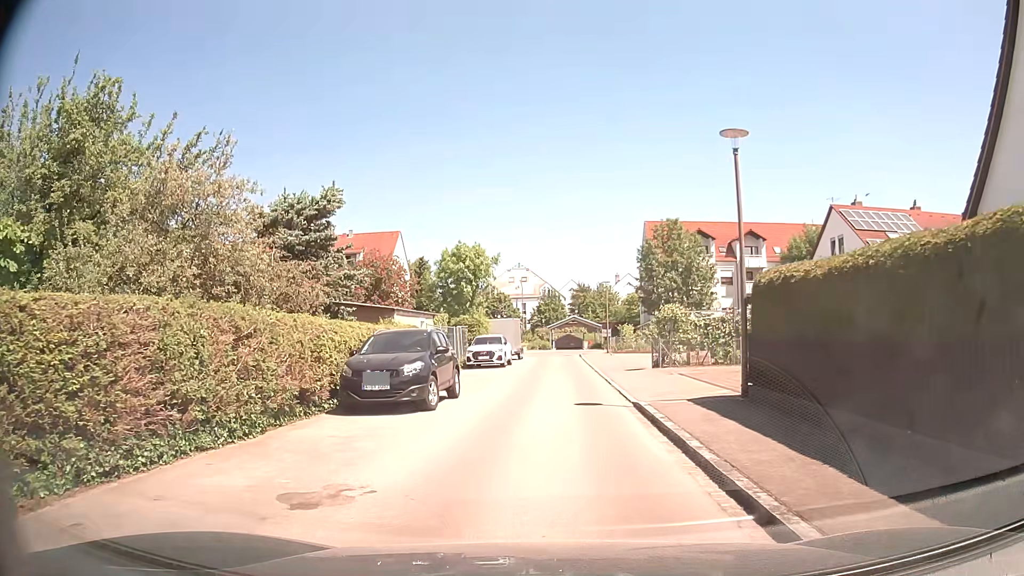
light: Day
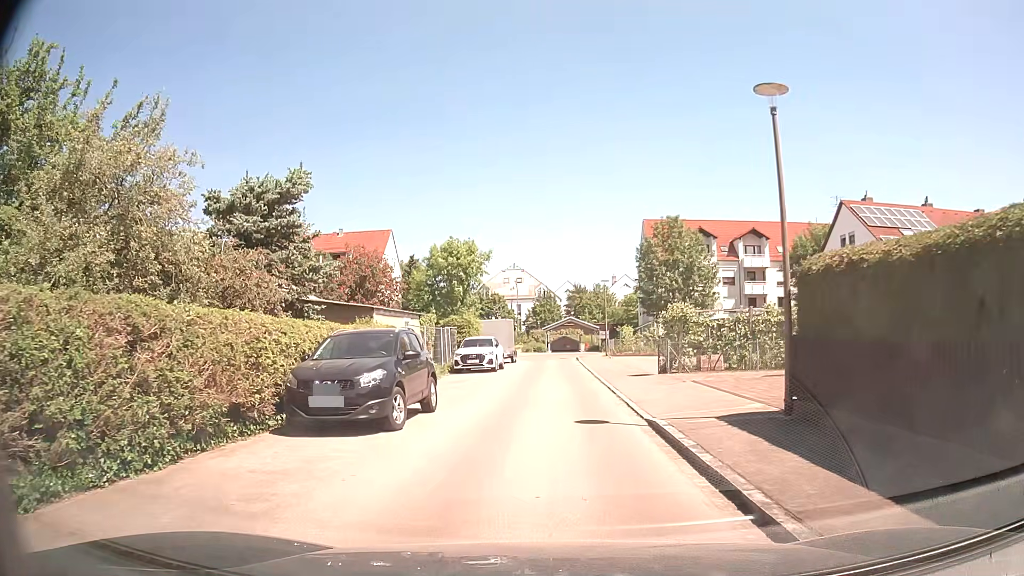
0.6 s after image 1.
(0.0, +2.7) m; +1°
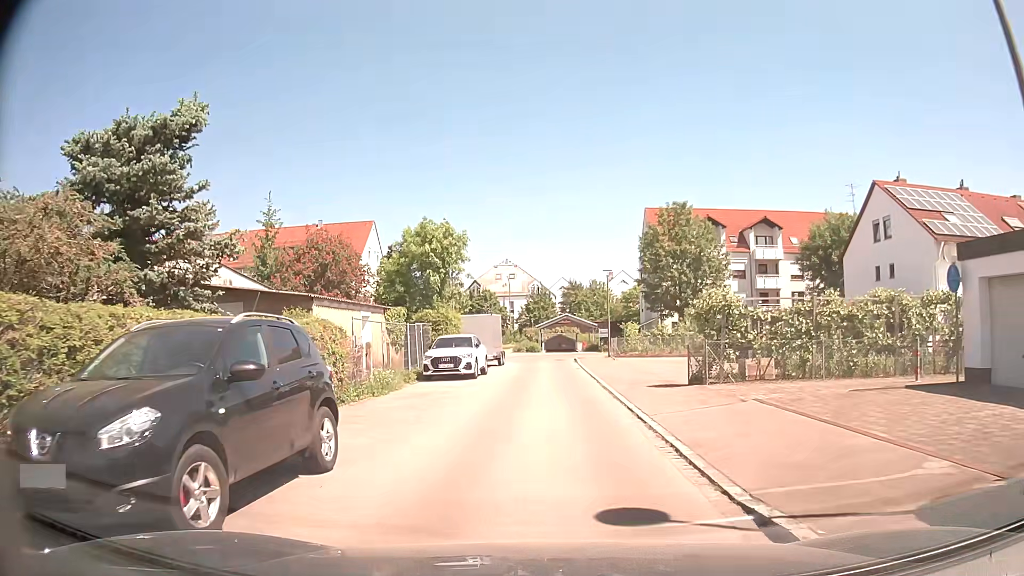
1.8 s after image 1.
(0.0, +6.1) m; 0°
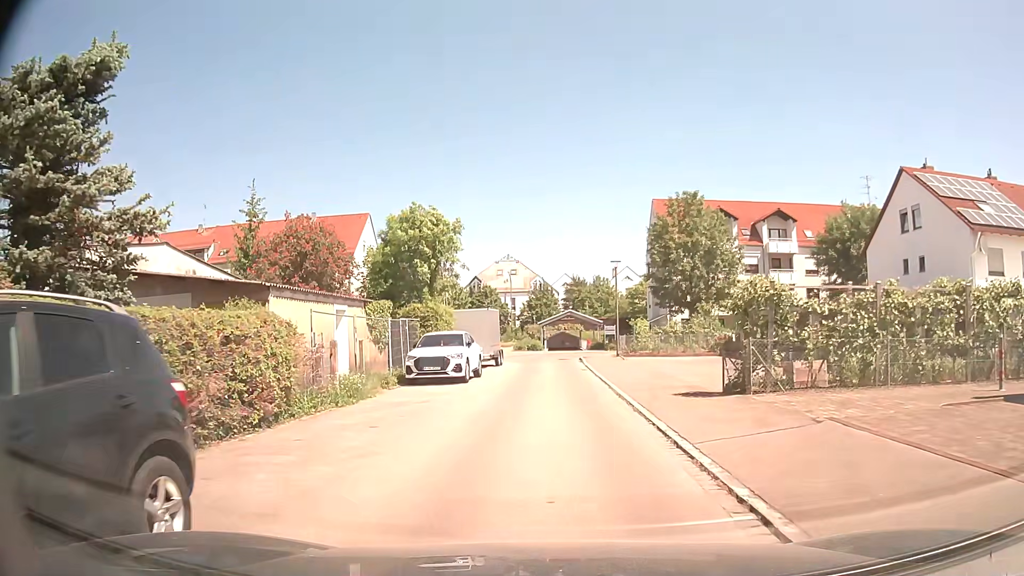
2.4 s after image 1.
(0.0, +3.4) m; 0°
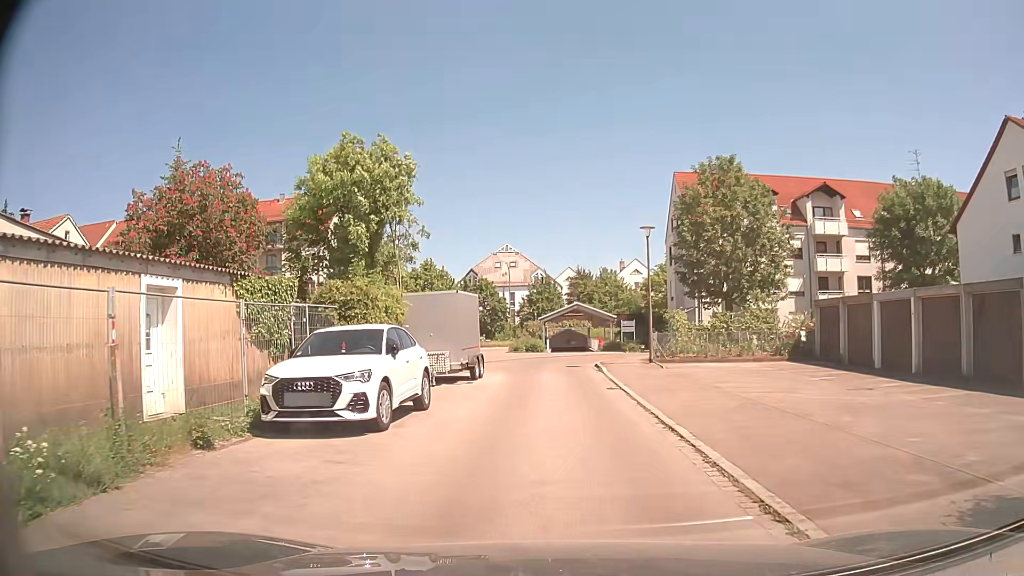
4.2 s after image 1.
(-0.1, +10.7) m; -1°
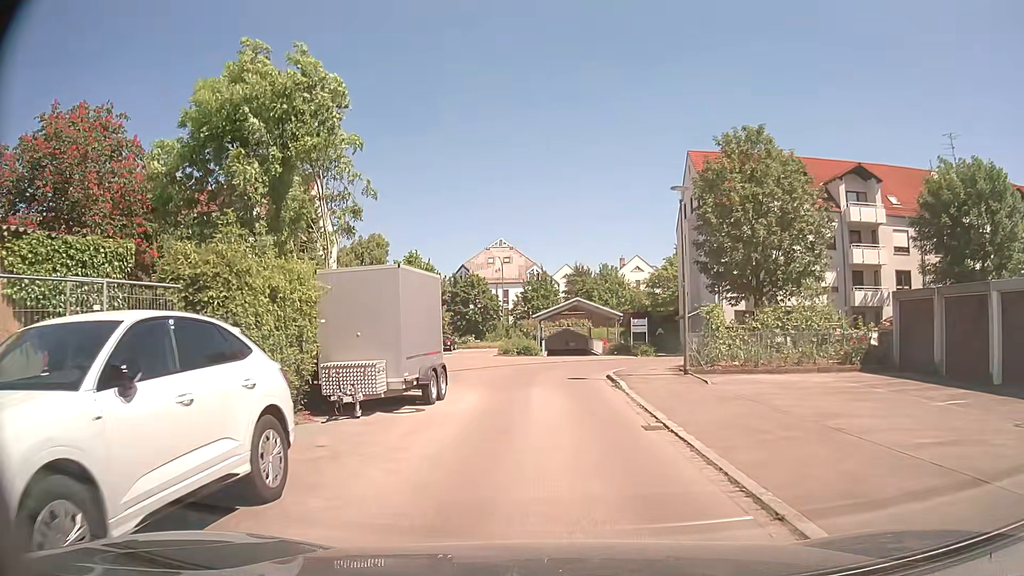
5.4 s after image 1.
(+0.1, +6.9) m; +1°
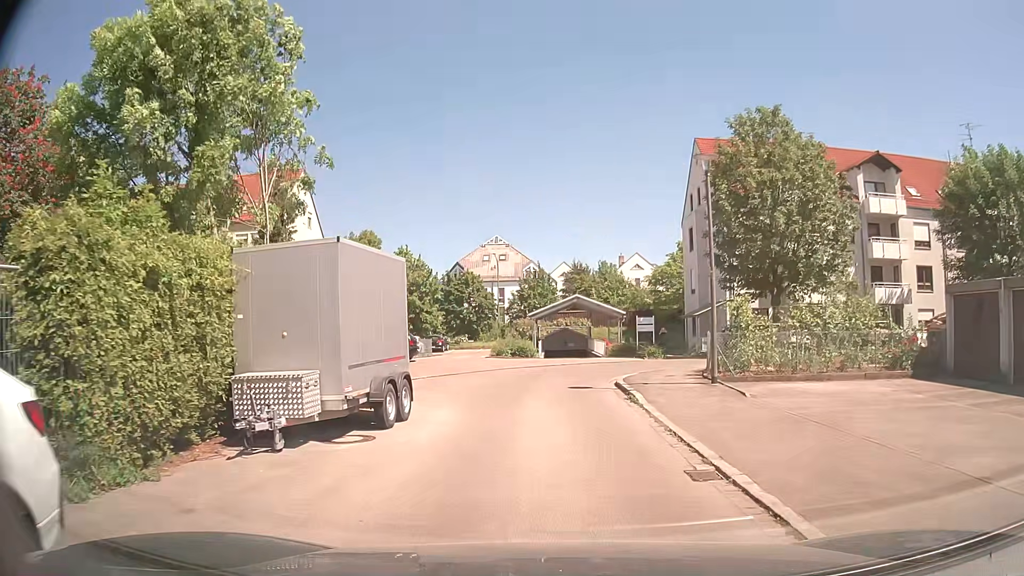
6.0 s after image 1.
(0.0, +3.3) m; 0°
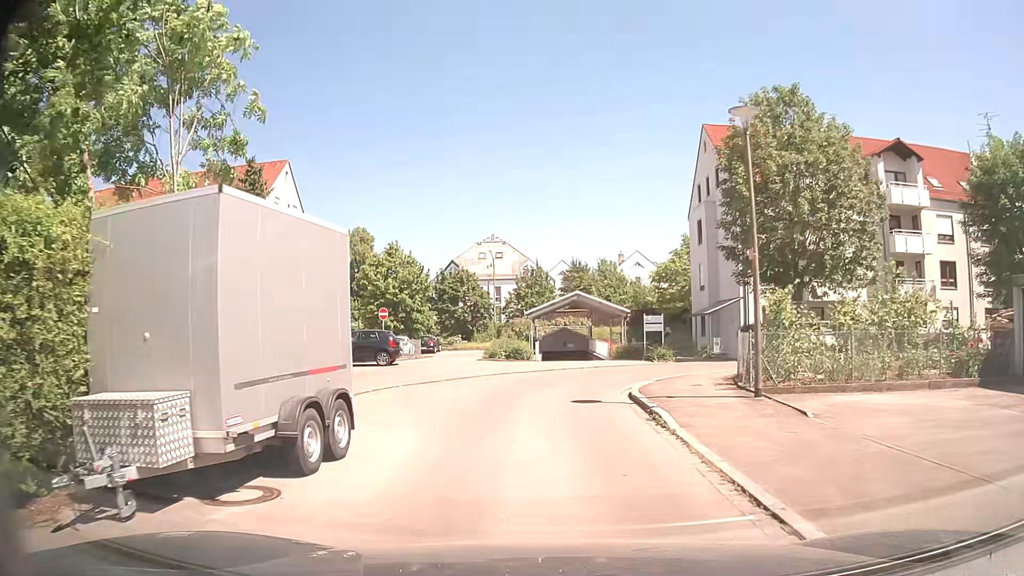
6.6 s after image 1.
(0.0, +3.2) m; -1°
